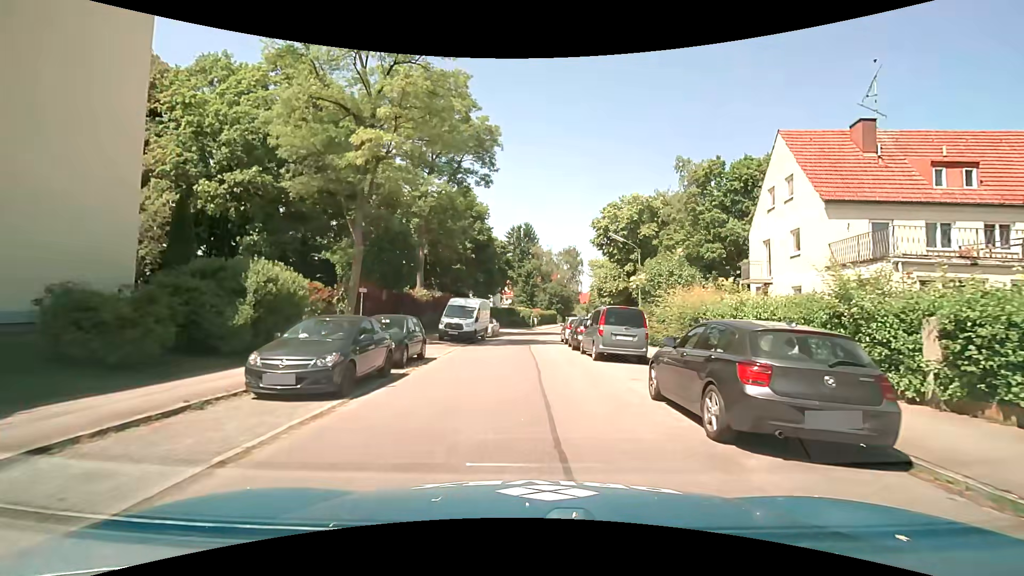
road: residential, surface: asphalt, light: Day
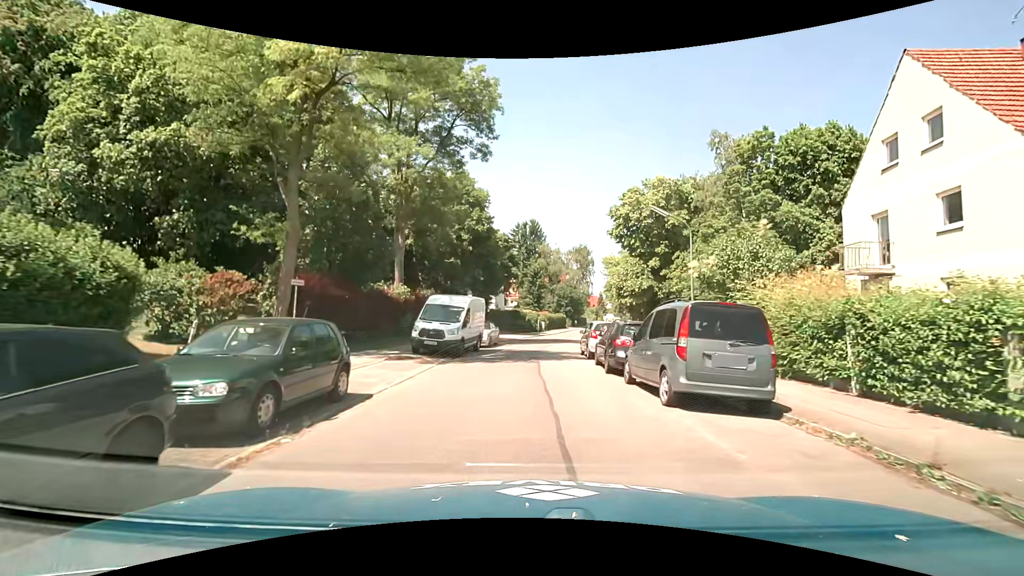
(0.0, +7.8) m; 0°
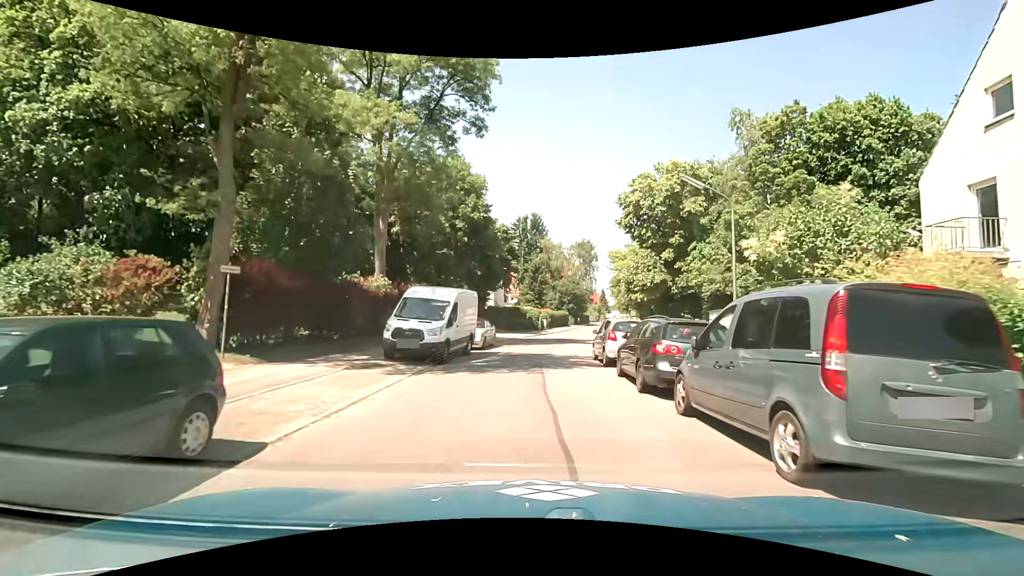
(0.0, +3.9) m; 0°
(0, +10) (+1, +20) (+3, +30) (+4, +40) (+5, +50) (+7, +59) (+9, +69) (+10, +79) (+13, +89) (+16, +98) m
